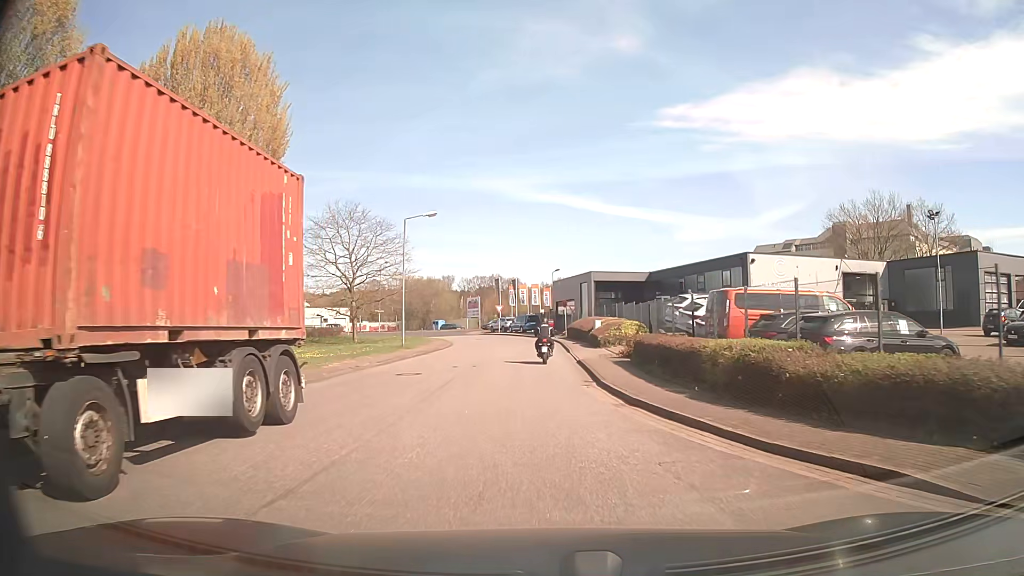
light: Day
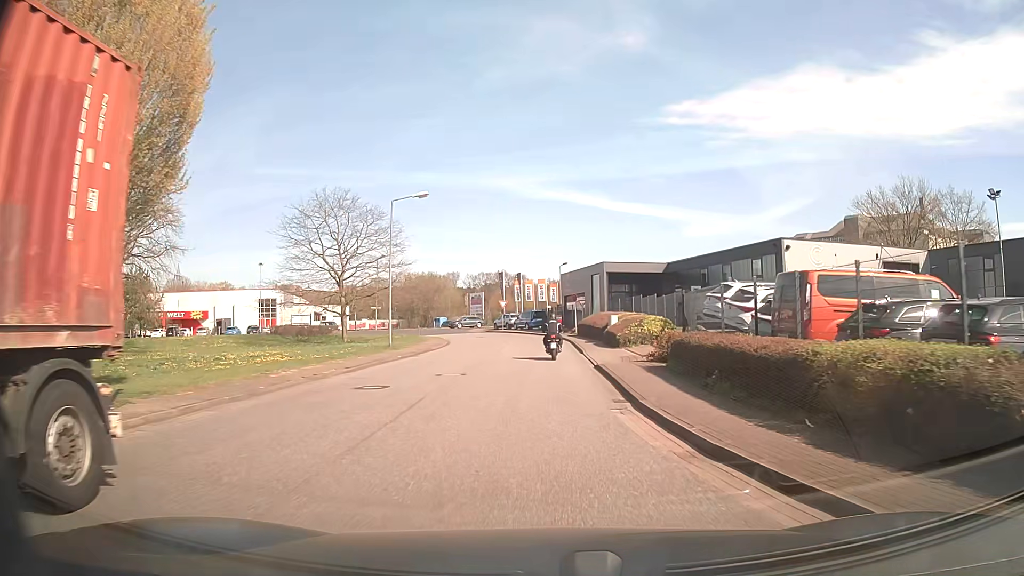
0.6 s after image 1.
(0.0, +5.3) m; 0°
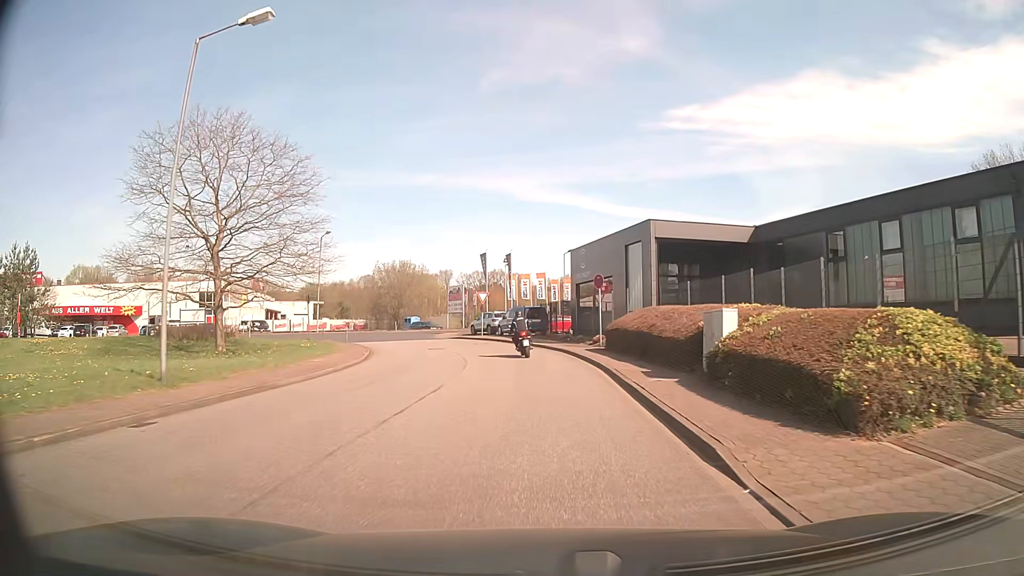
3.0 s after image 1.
(-0.1, +21.8) m; 0°
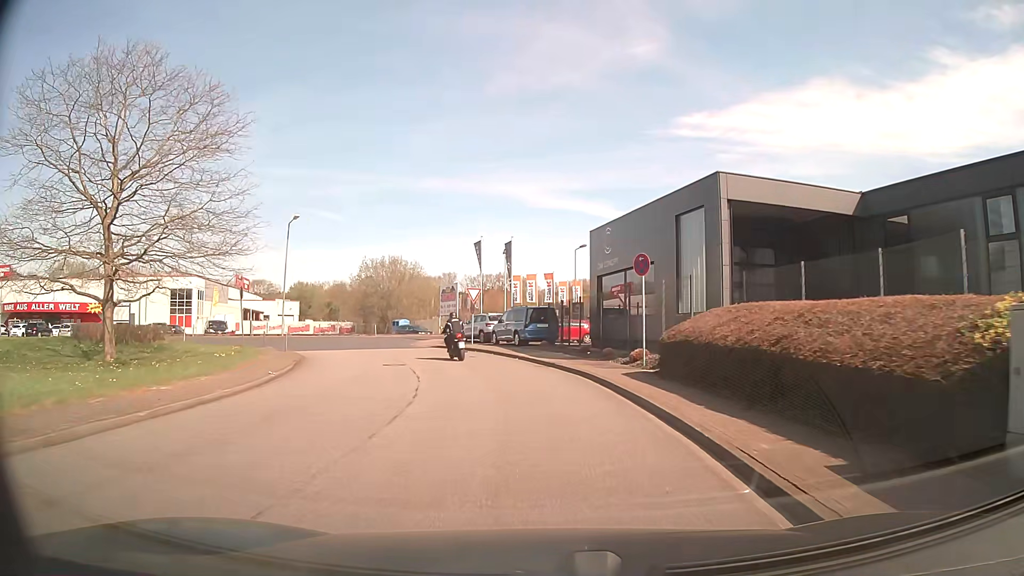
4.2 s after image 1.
(-0.1, +10.2) m; 0°
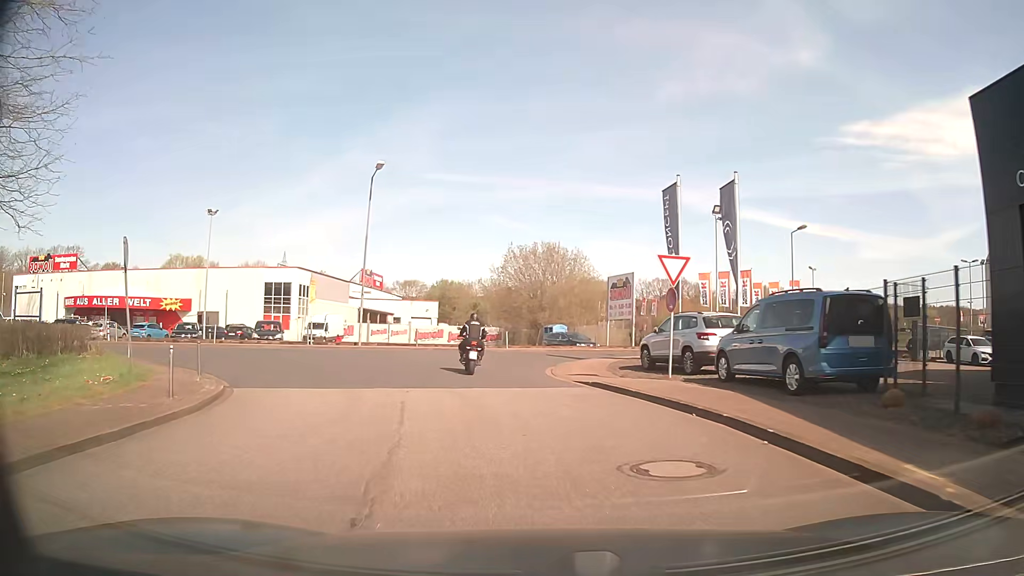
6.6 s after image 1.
(-2.1, +18.6) m; -14°
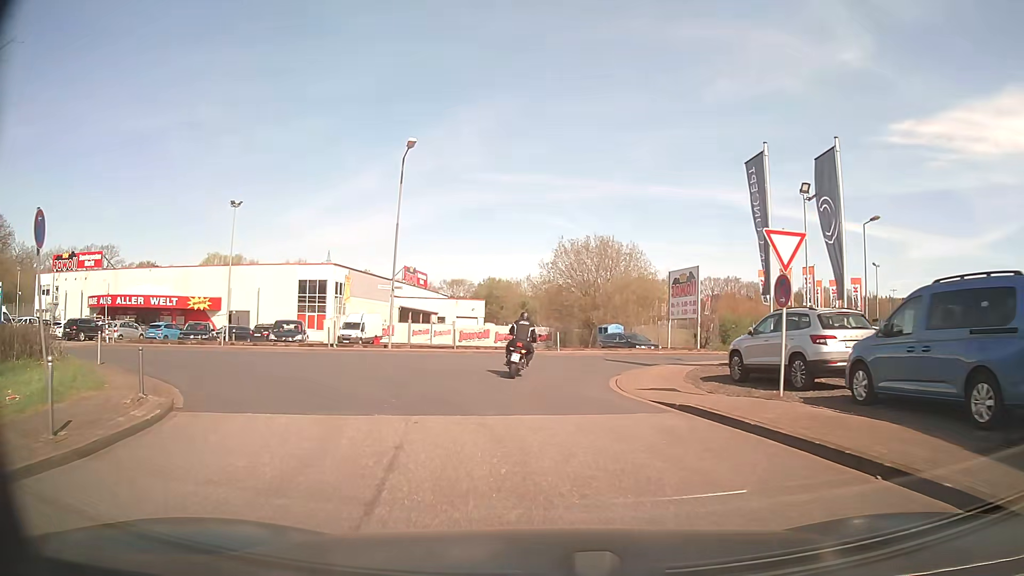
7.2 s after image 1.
(-0.2, +4.3) m; -5°
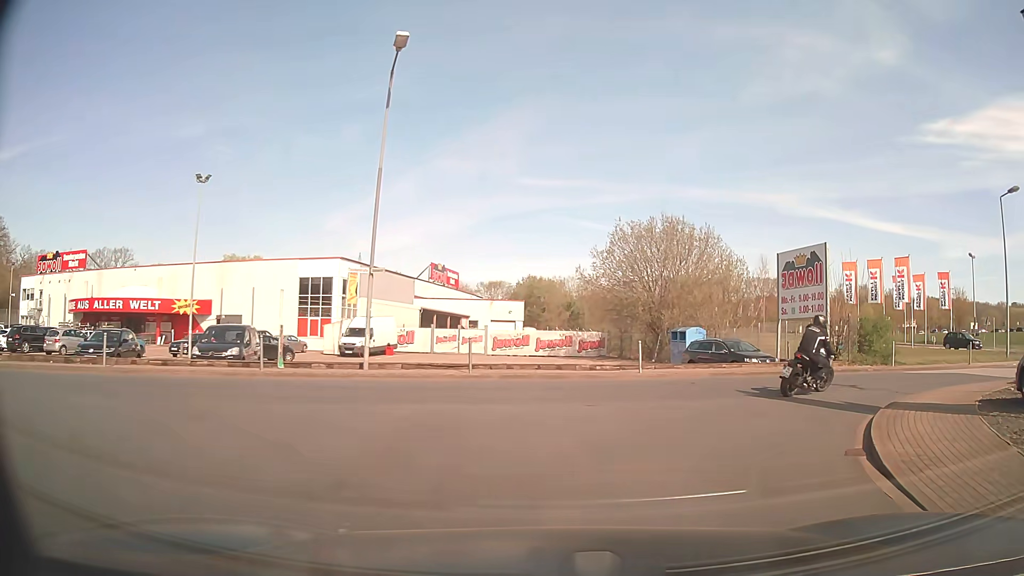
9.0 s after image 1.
(-0.6, +11.7) m; -2°
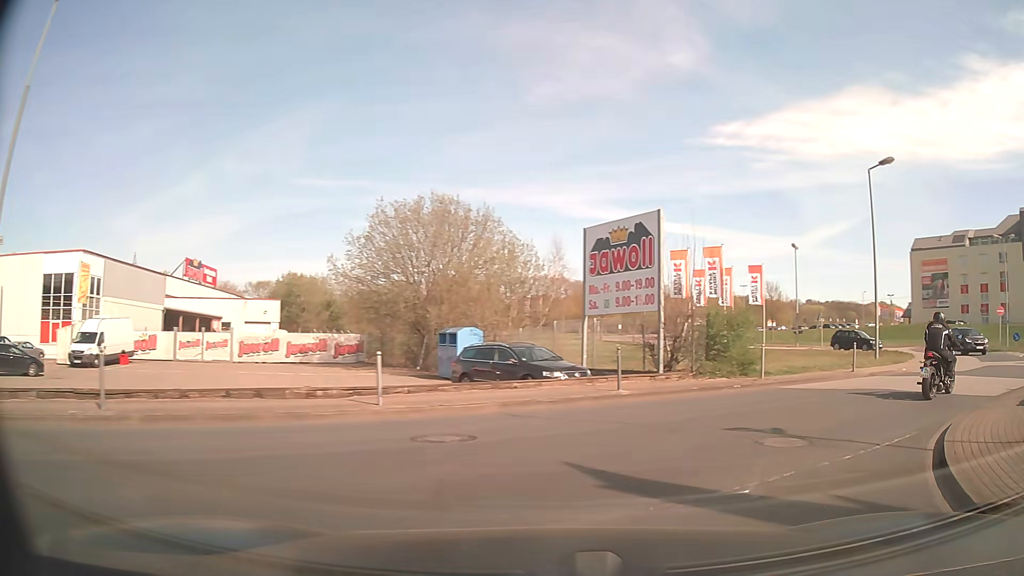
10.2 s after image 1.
(+1.0, +7.7) m; +19°
